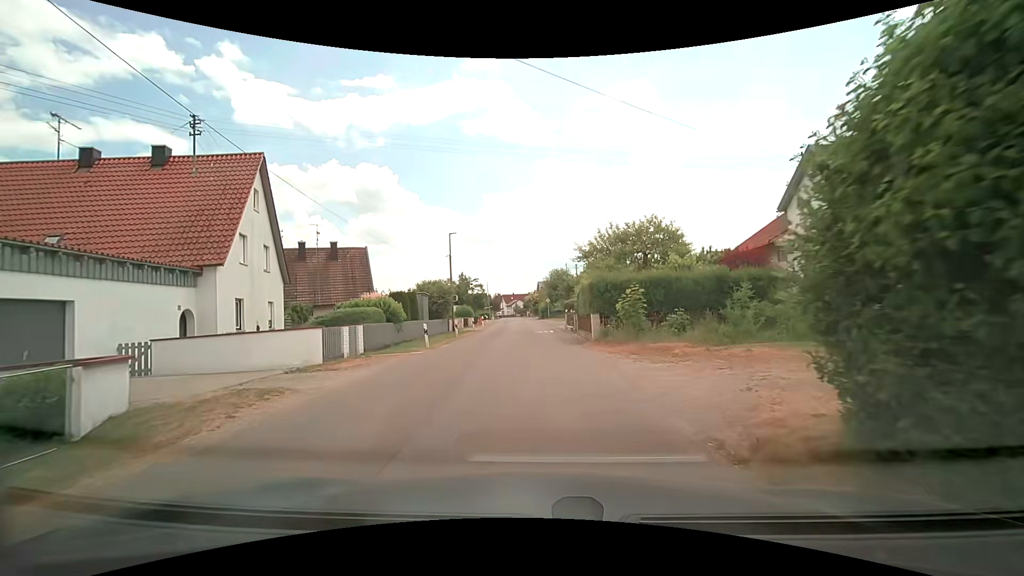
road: unclassified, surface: asphalt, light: Day
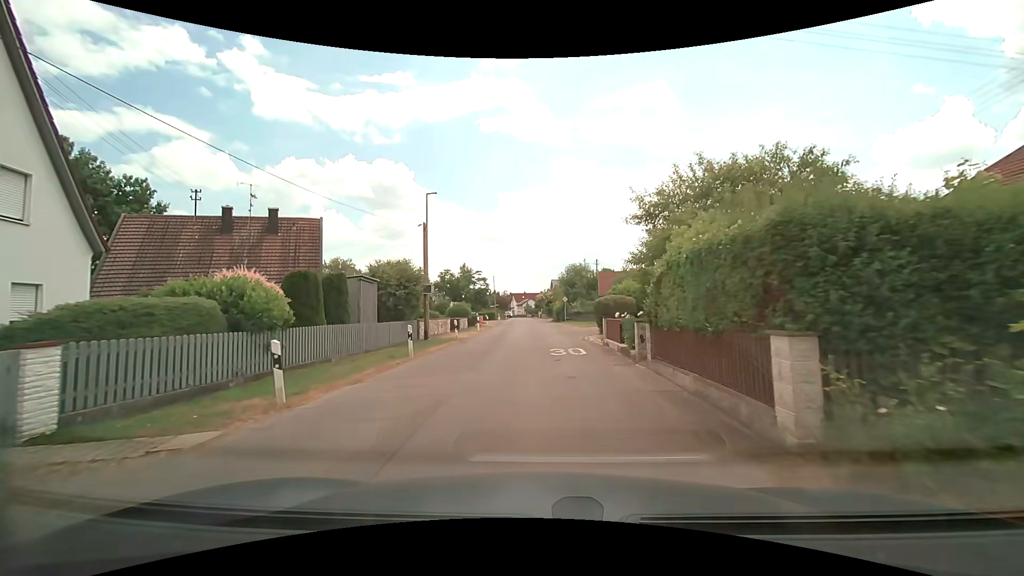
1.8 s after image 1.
(-0.1, +13.0) m; -1°
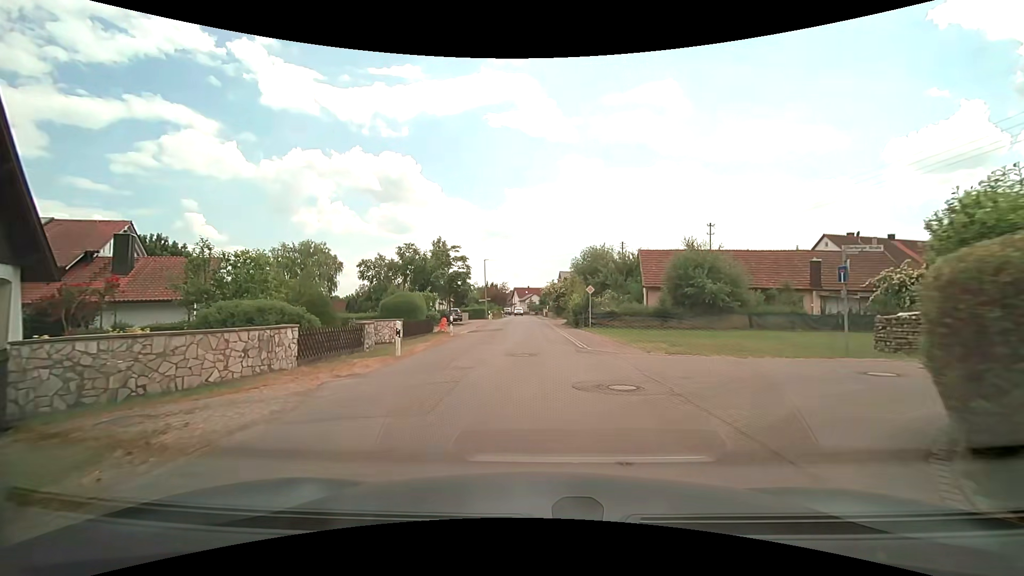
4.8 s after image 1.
(0.0, +21.9) m; 0°
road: residential
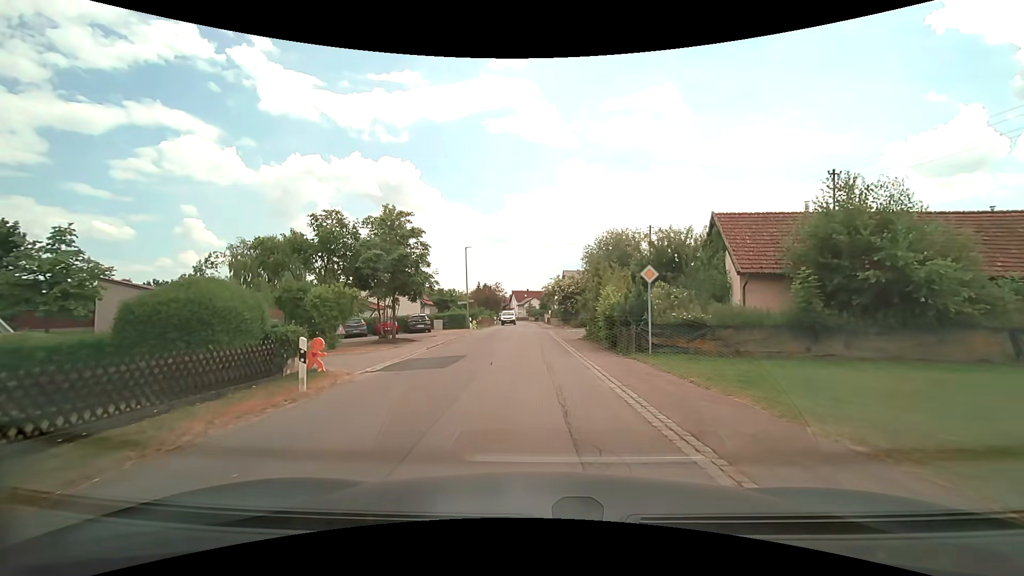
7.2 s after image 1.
(-0.2, +16.7) m; -2°
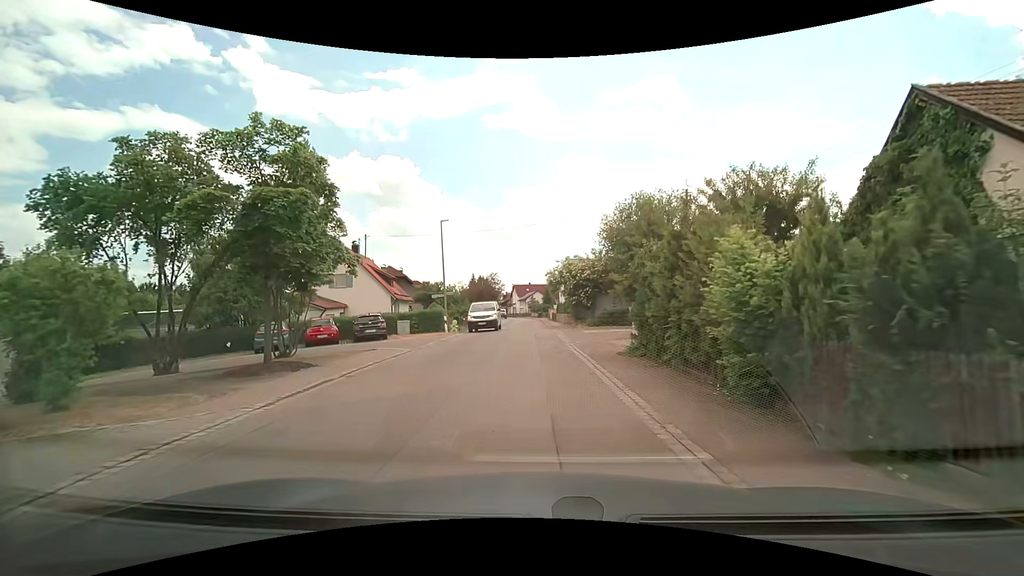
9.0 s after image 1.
(+0.2, +12.4) m; +1°
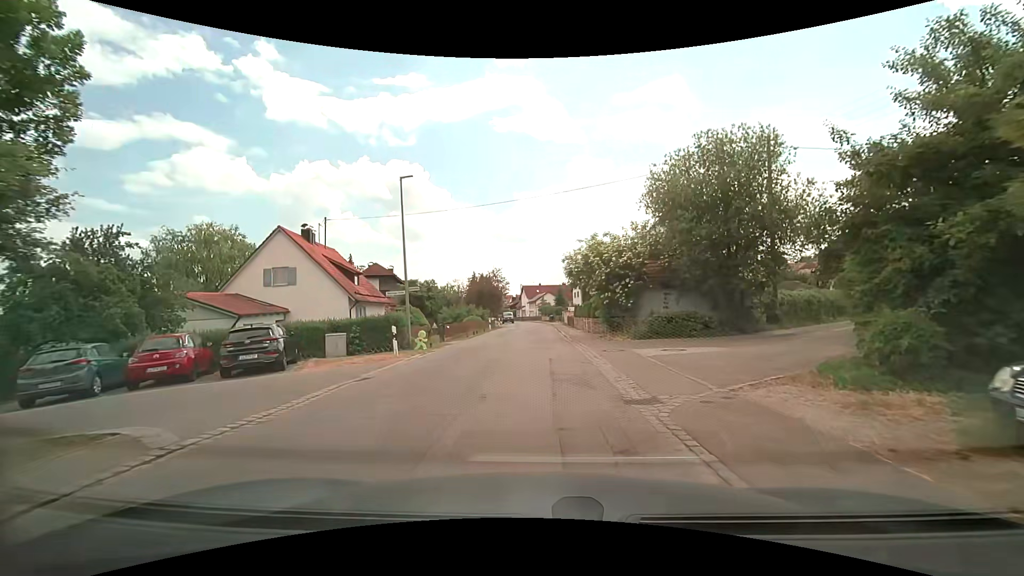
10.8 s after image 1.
(-0.1, +12.3) m; -1°
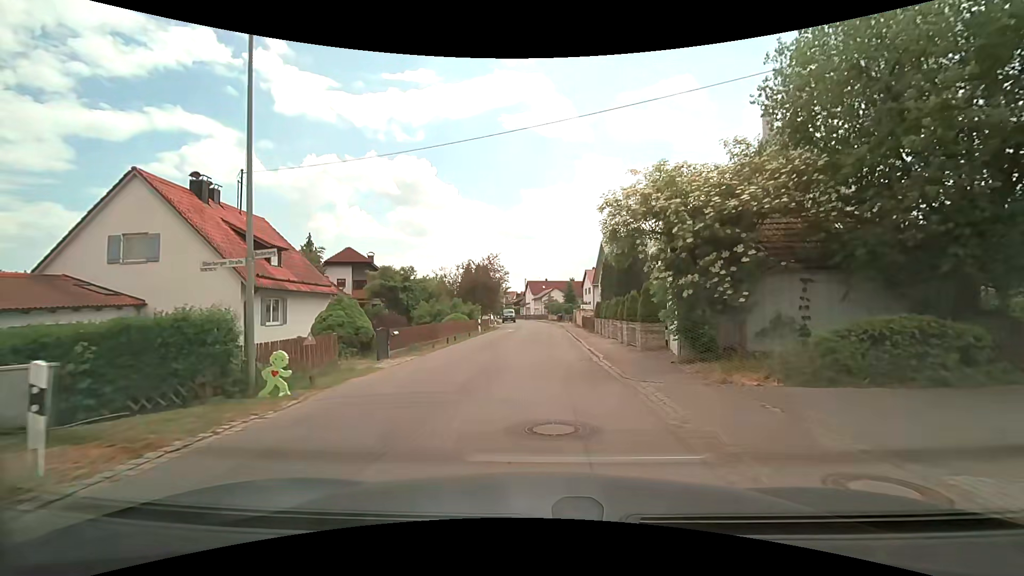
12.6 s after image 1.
(-0.2, +12.4) m; -2°
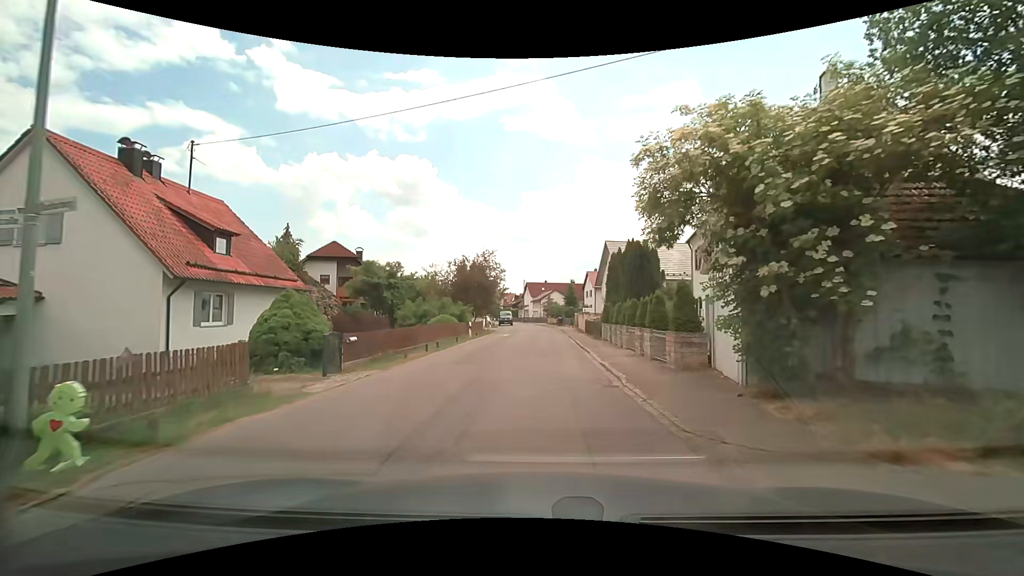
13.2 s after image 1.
(+0.1, +4.2) m; +1°
(0, +10) (0, +20) (+1, +30) (+1, +40) (+1, +50) (0, +60) (-1, +70) (-2, +80) (-3, +90) (-5, +100) m
